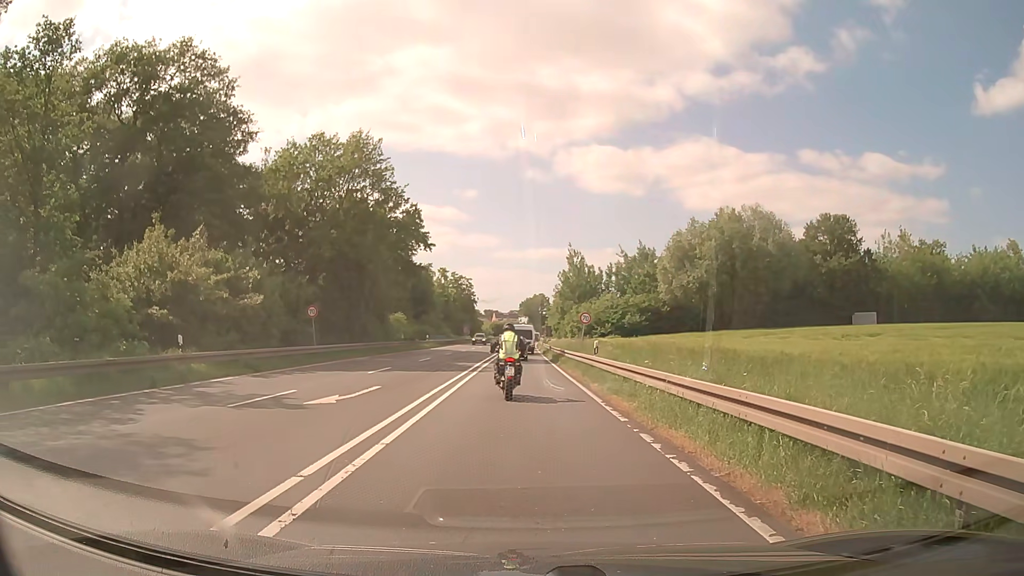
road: primary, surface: asphalt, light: Day
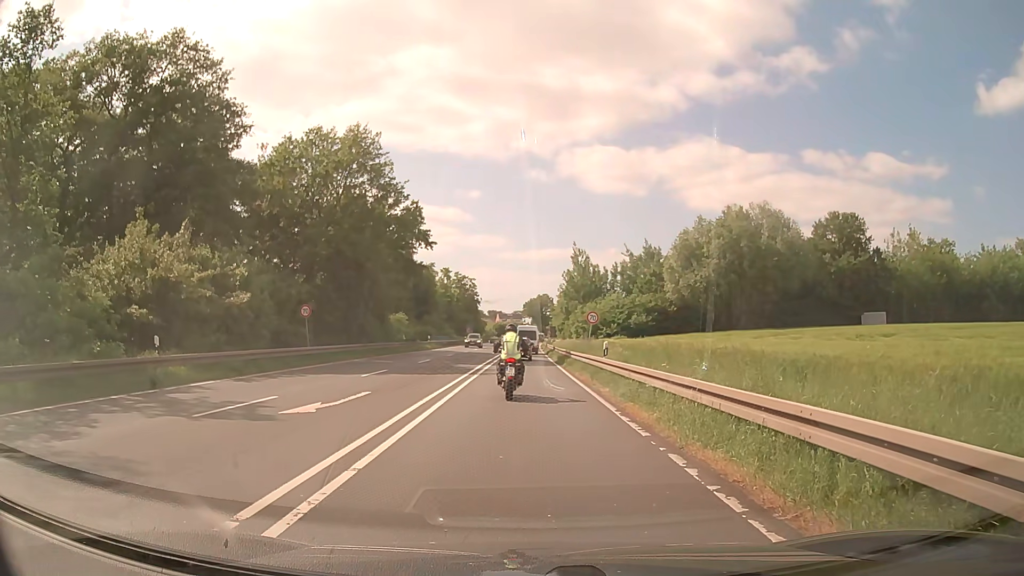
(0.0, +1.7) m; -1°
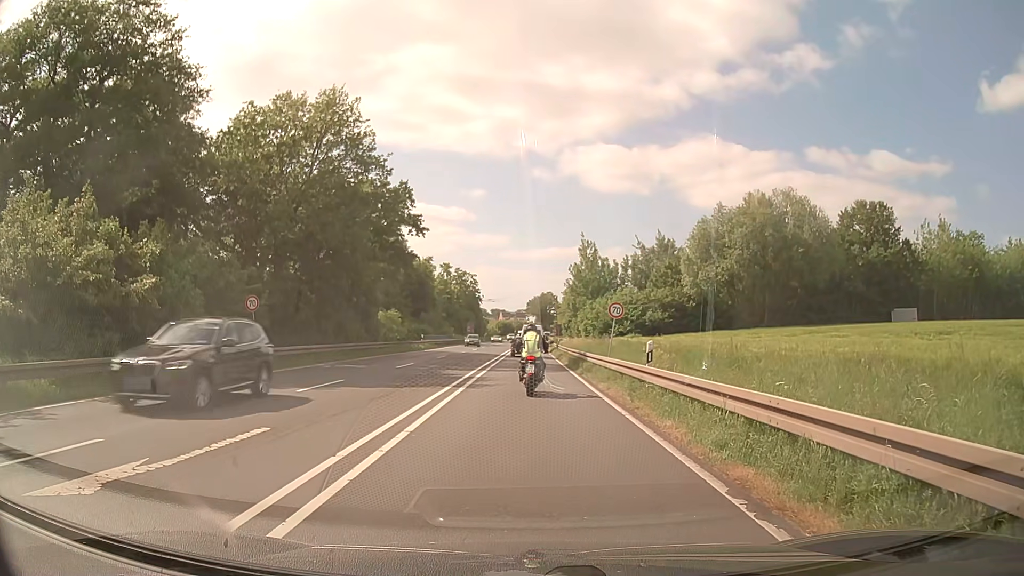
(0.0, +7.1) m; 0°
(0, +10) (0, +20) (0, +30) (0, +40) (0, +50) (0, +60) (+1, +70) (+1, +80) (+1, +90) (+1, +100) m
